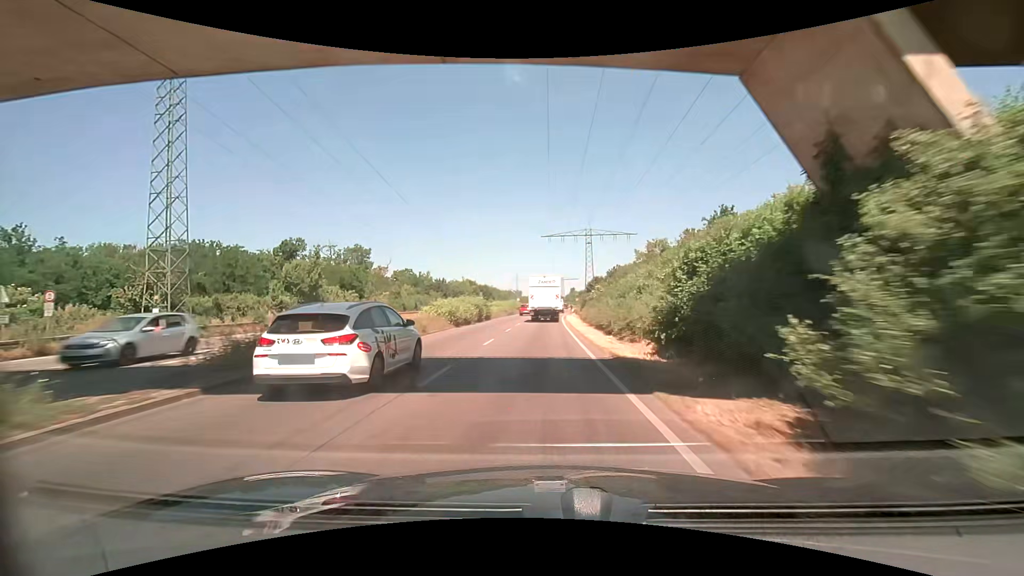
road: trunk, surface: asphalt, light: Day
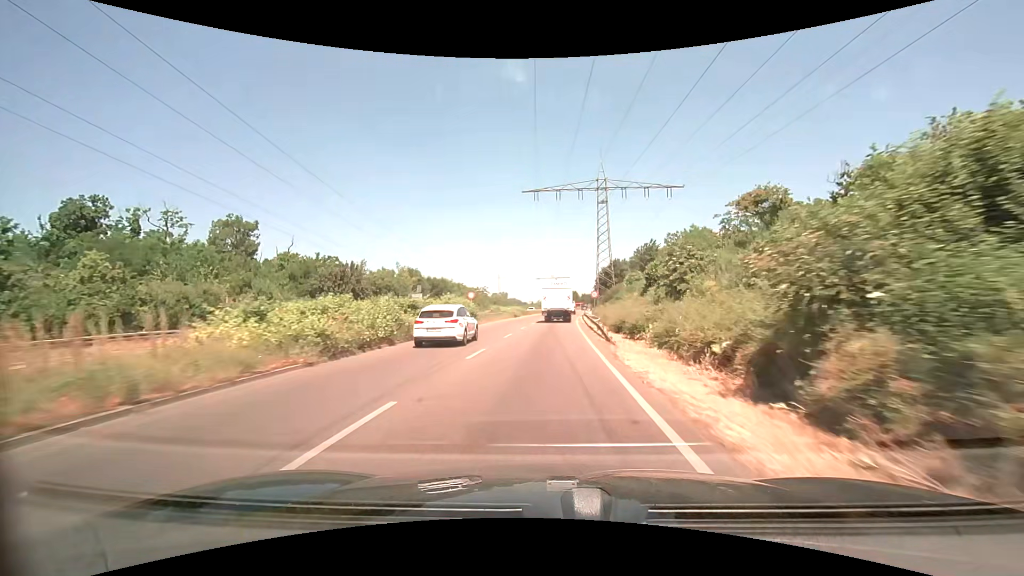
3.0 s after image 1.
(+0.5, +50.5) m; +1°
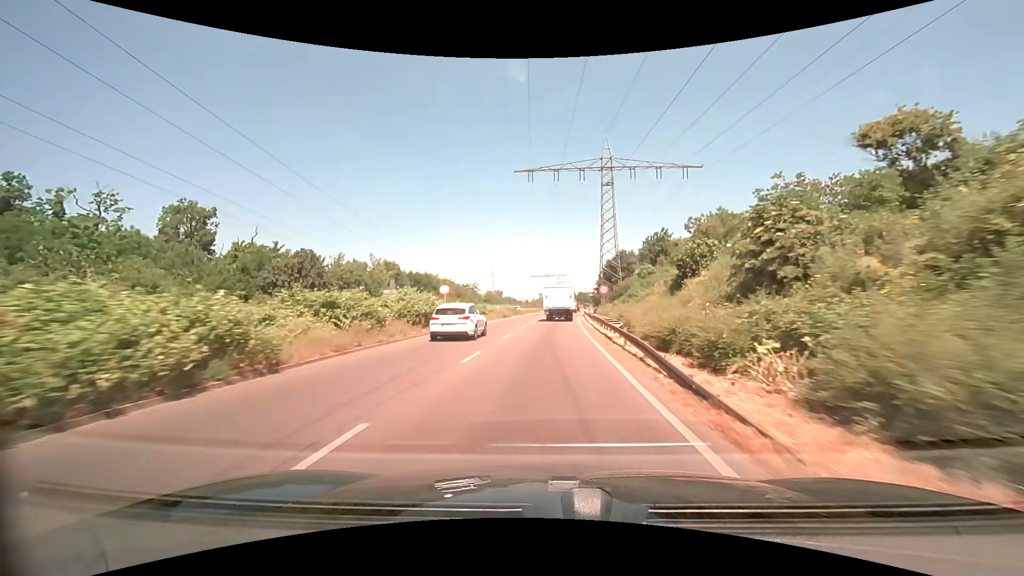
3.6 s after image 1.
(+0.1, +10.3) m; +1°
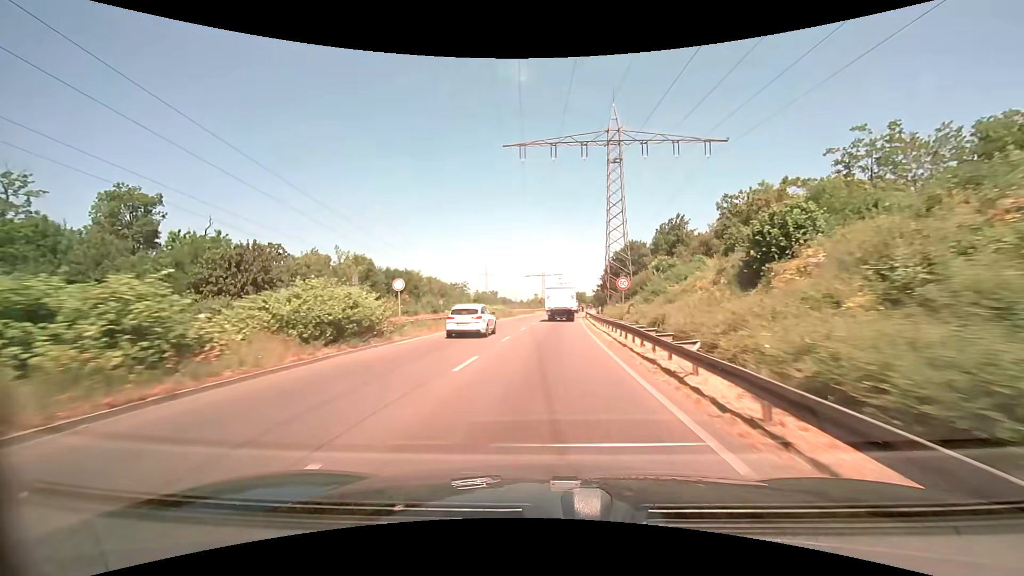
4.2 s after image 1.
(+0.1, +10.4) m; +1°
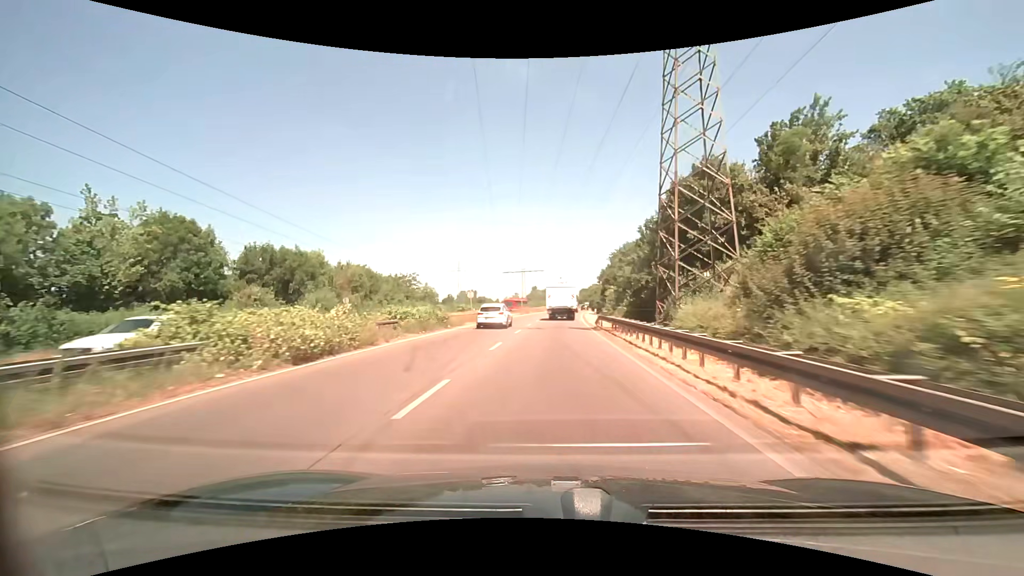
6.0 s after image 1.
(+0.5, +31.4) m; +2°
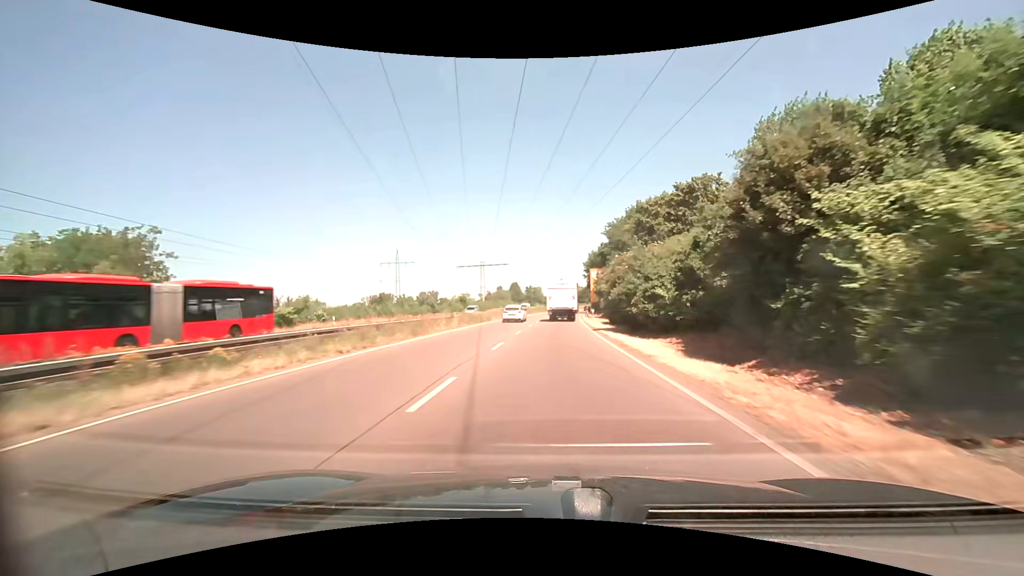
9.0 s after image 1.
(+1.7, +53.6) m; +4°
(0, +10) (0, +20) (+1, +30) (+1, +40) (+2, +50) (+2, +60) (+3, +70) (+4, +80) (+5, +90) (+6, +100) m
